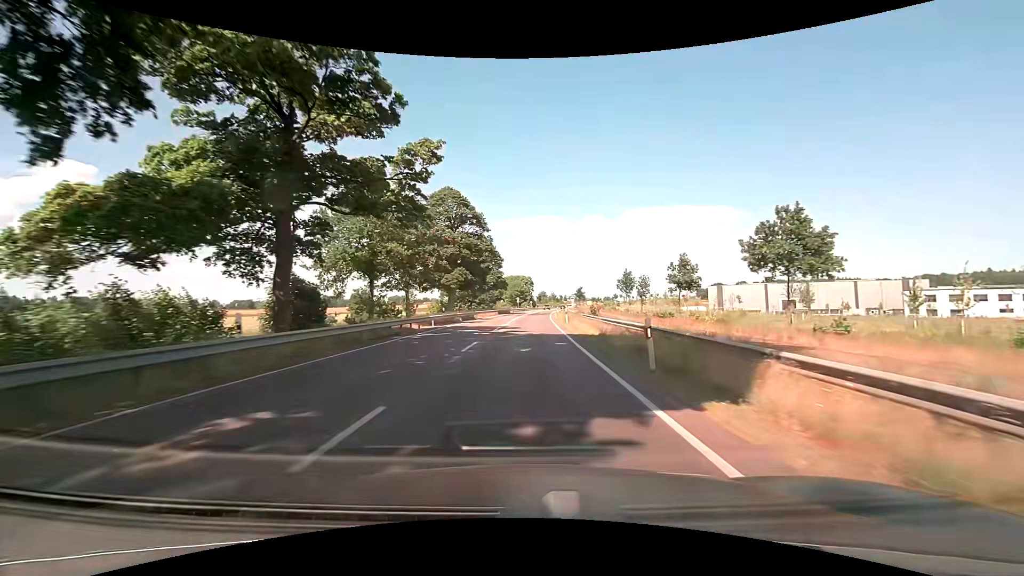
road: primary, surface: asphalt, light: Day
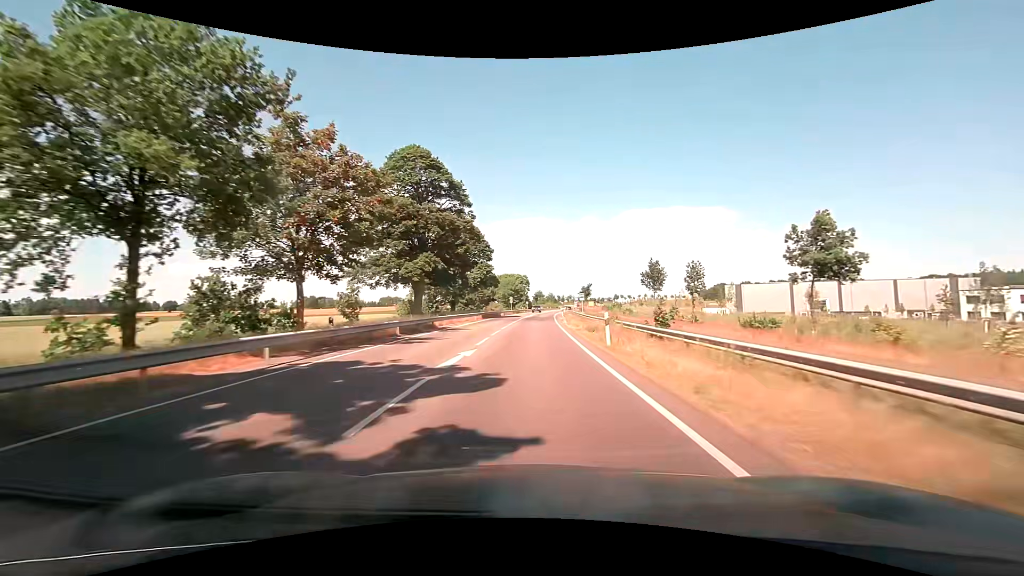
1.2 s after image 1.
(0.0, +21.4) m; 0°
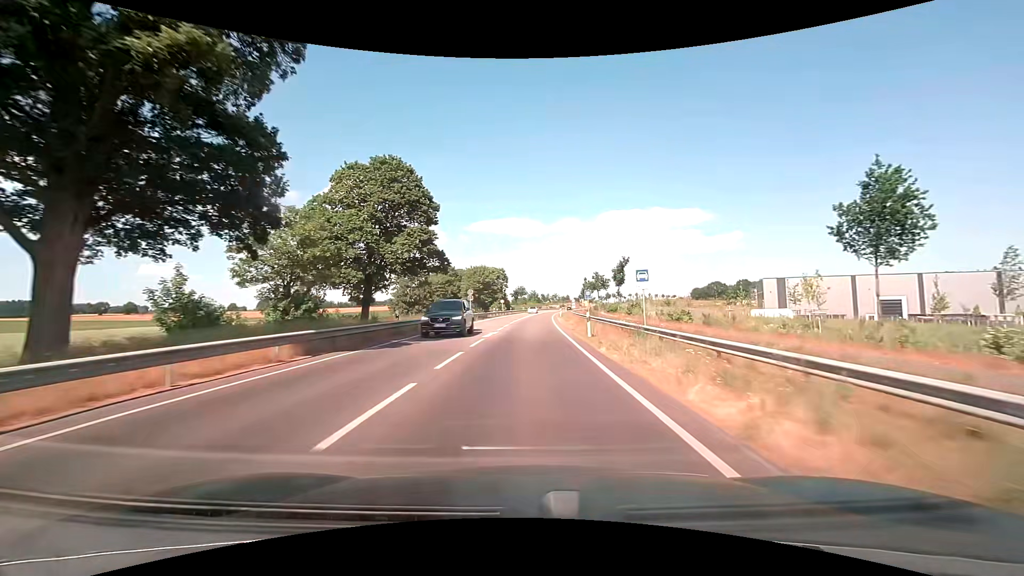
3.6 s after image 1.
(+0.8, +43.3) m; +2°
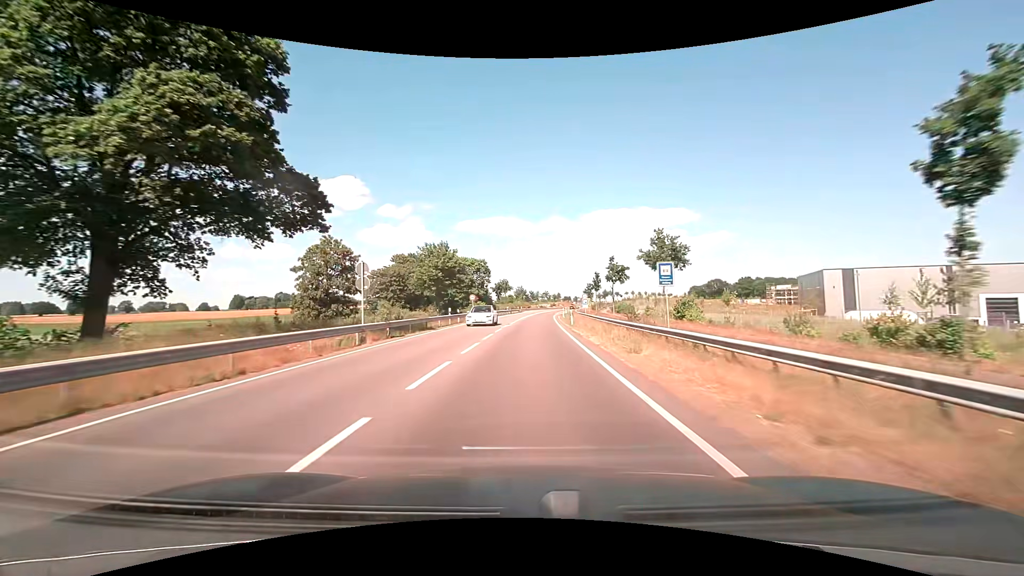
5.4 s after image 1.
(+0.4, +32.9) m; +1°
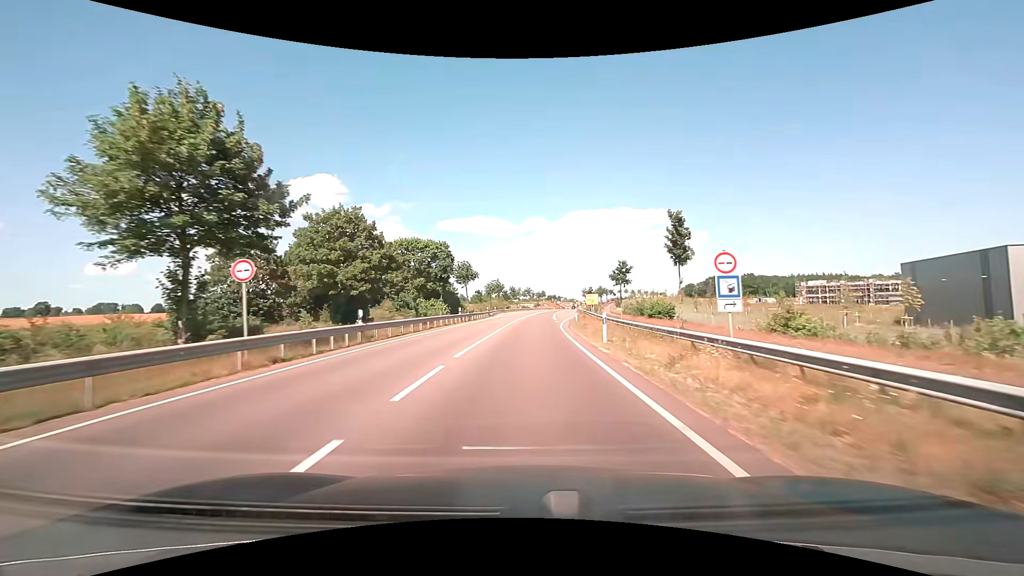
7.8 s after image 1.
(+0.9, +43.3) m; +2°
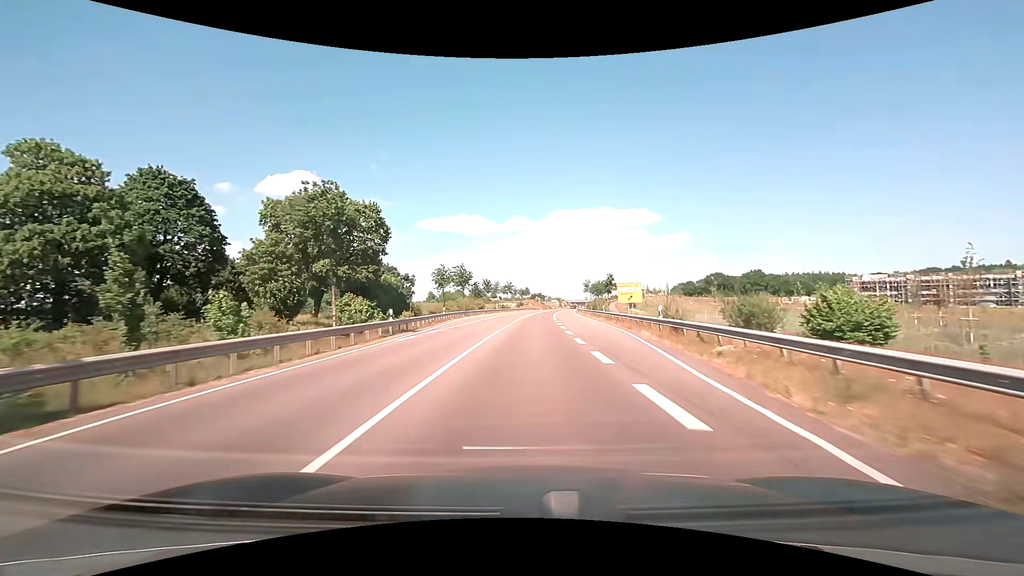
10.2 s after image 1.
(+0.7, +42.2) m; +2°
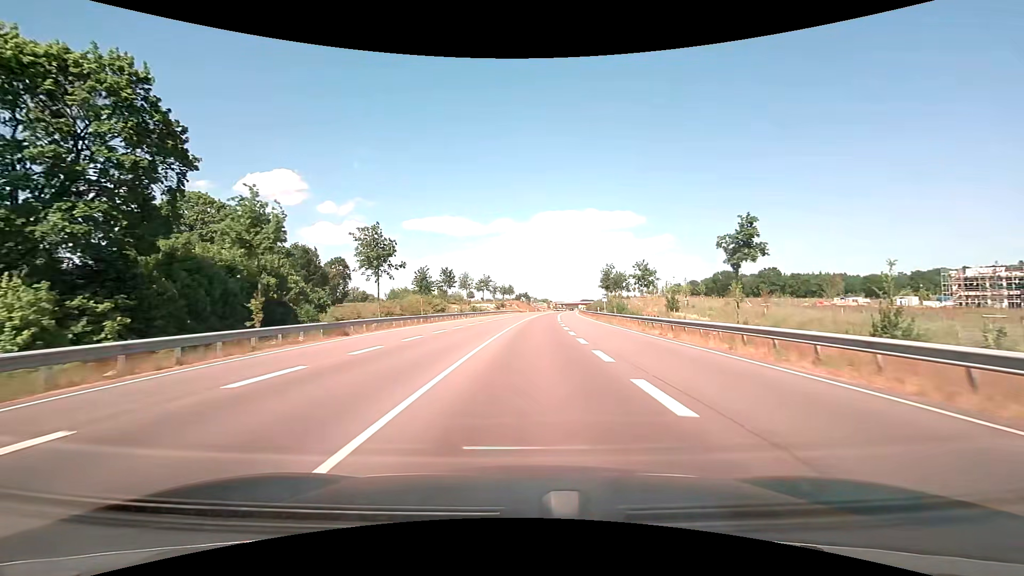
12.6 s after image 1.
(+0.6, +41.9) m; +2°
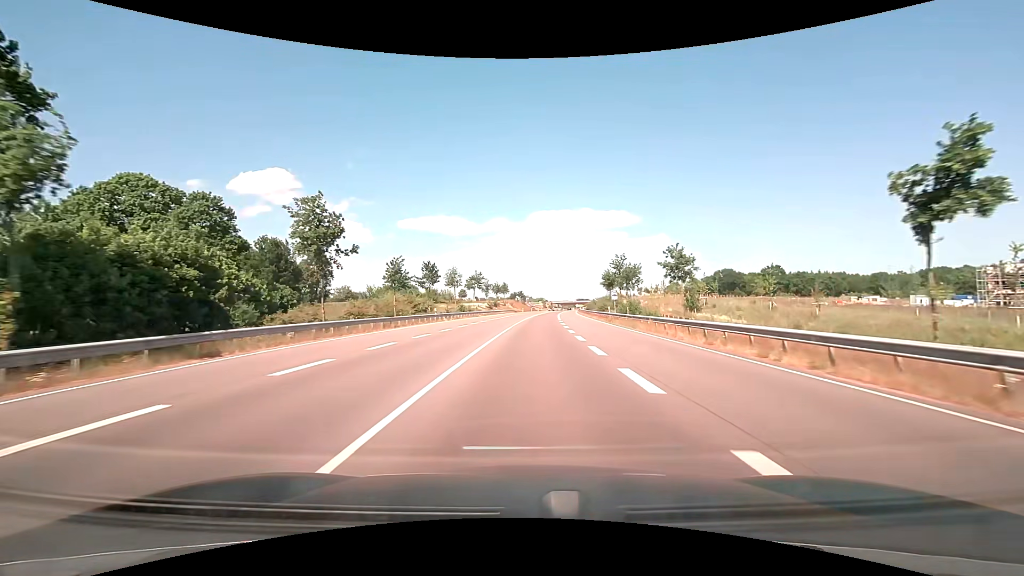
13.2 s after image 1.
(0.0, +10.6) m; 0°
(0, +10) (0, +20) (0, +30) (+1, +40) (+1, +50) (+2, +60) (+2, +70) (+3, +80) (+4, +90) (+5, +100) m
